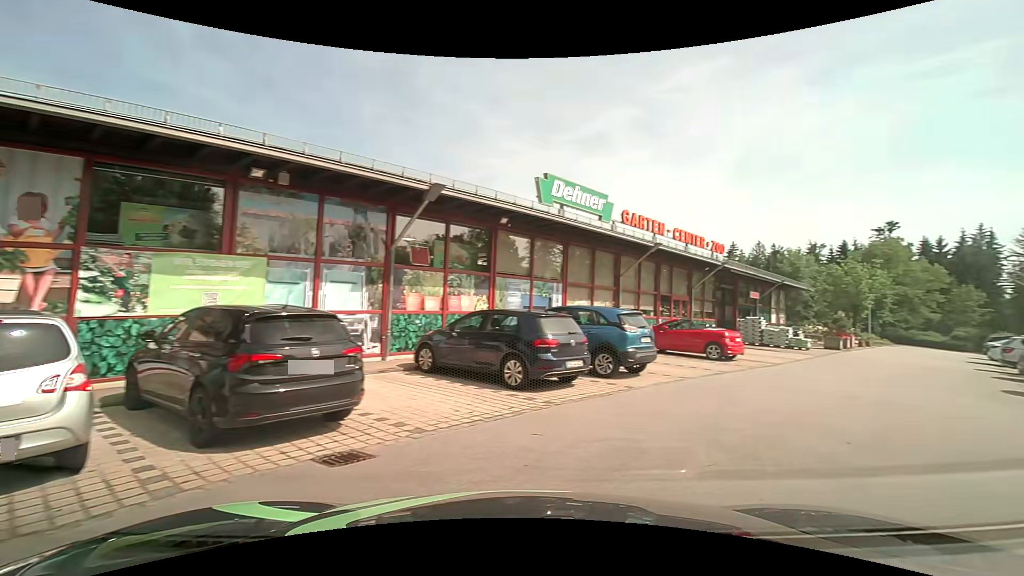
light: Day
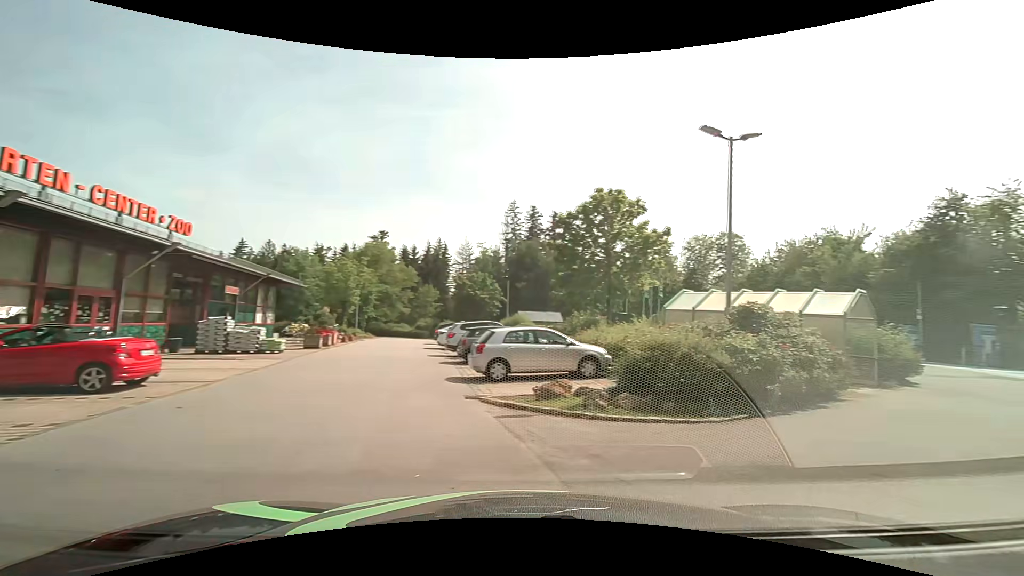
(+2.7, +5.5) m; +53°
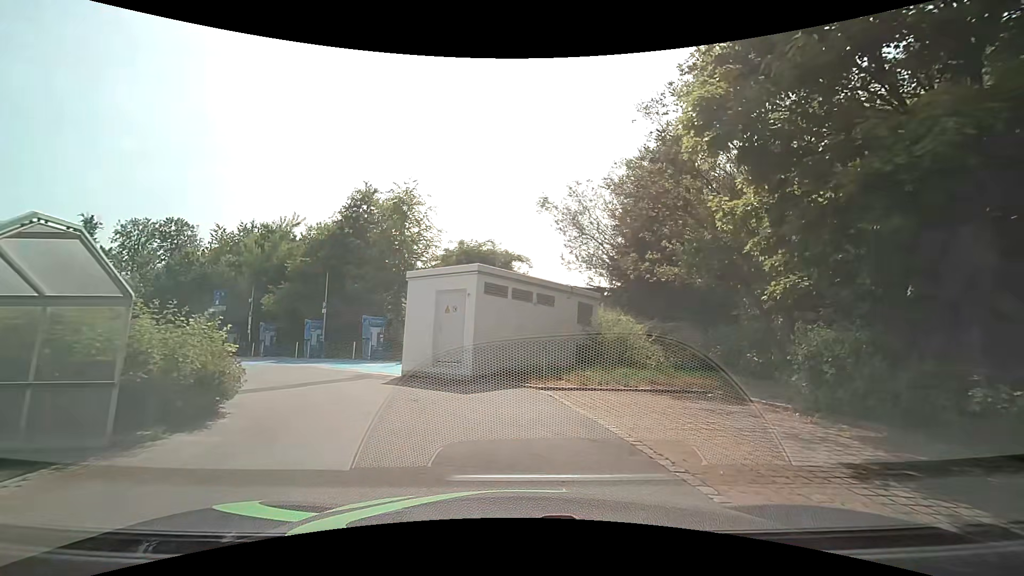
(+5.9, +7.7) m; +56°
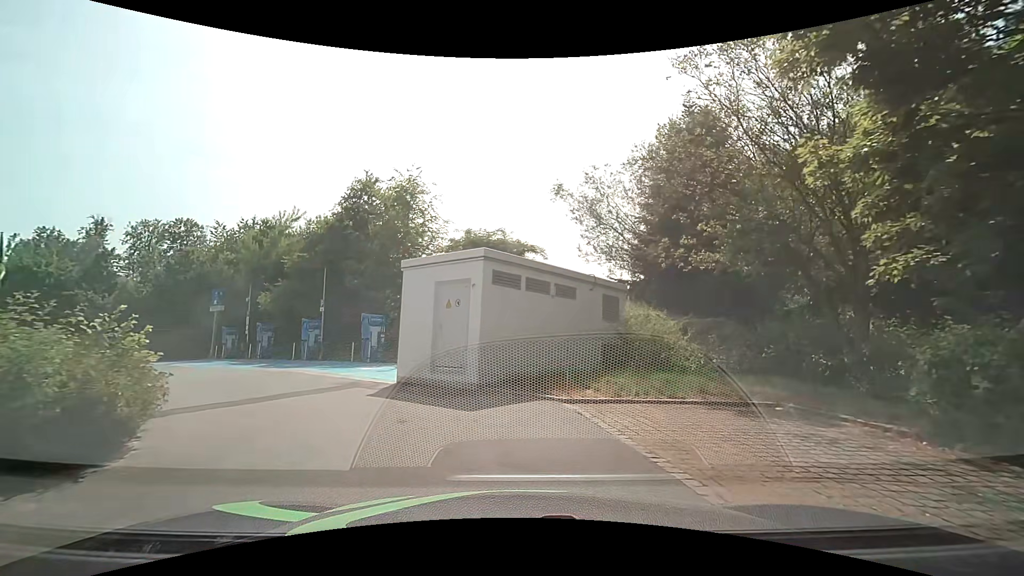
(0.0, +2.5) m; -2°
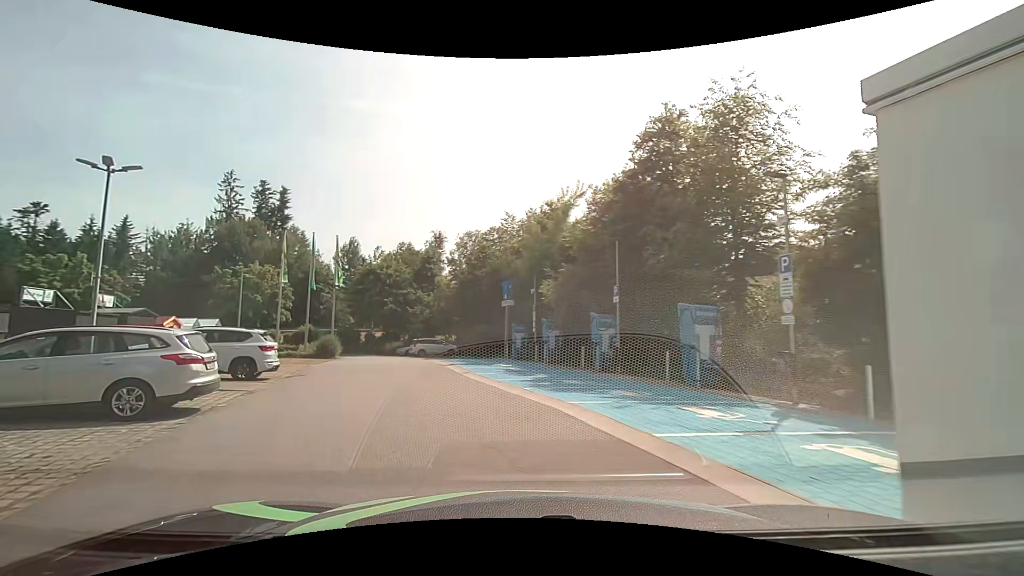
(-2.3, +9.6) m; -32°
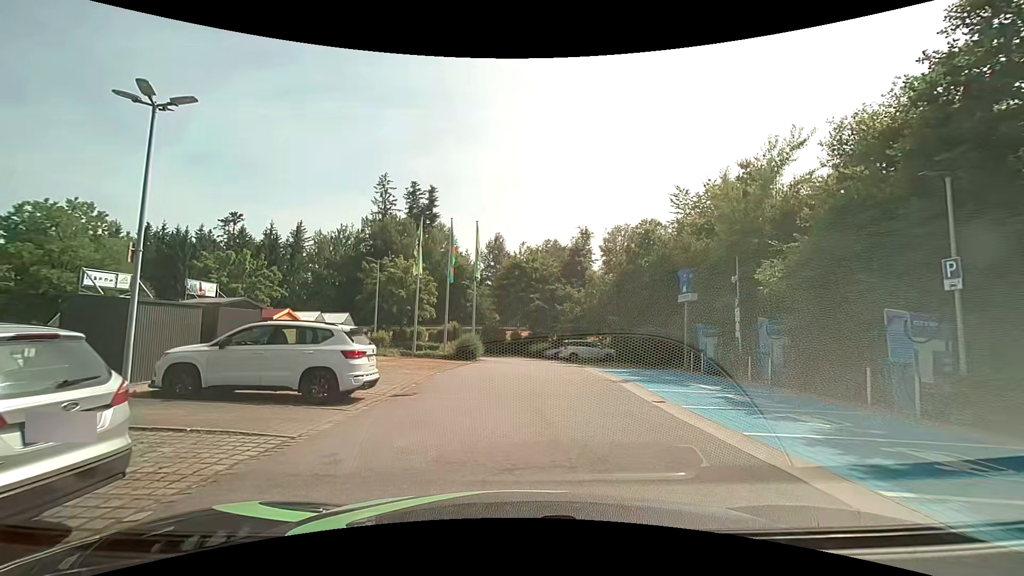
(-1.4, +6.7) m; -17°
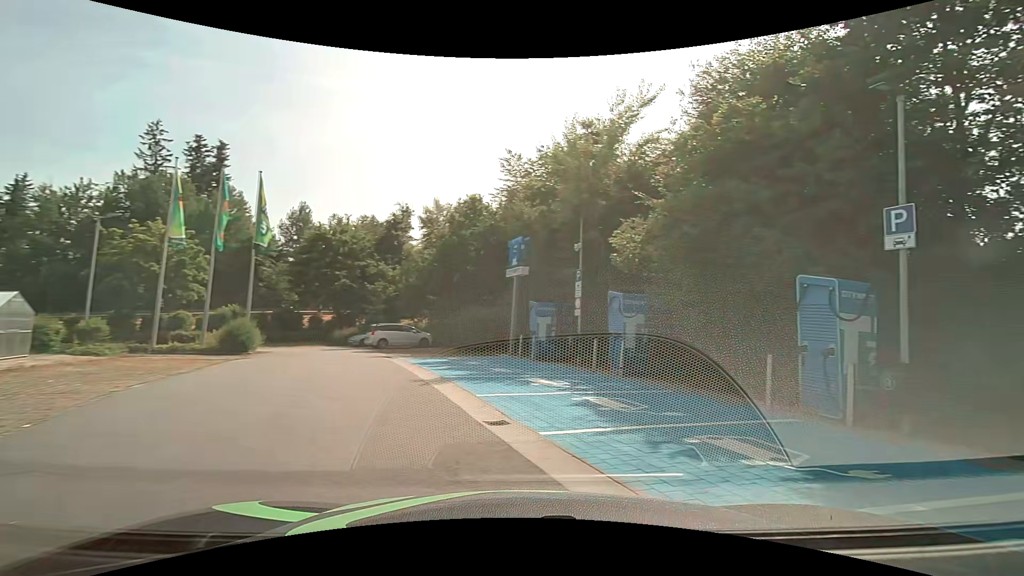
(+0.2, +5.1) m; +21°
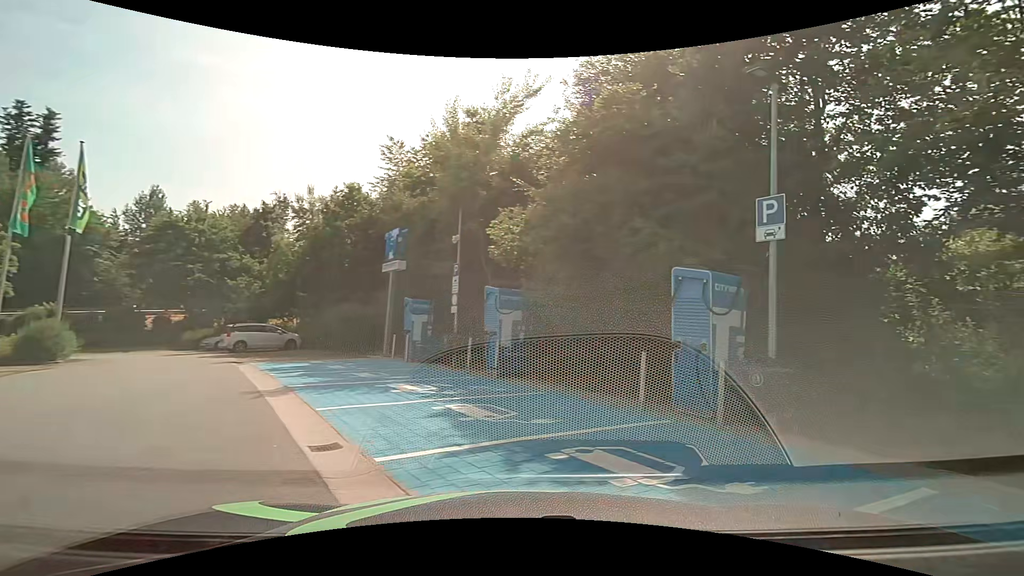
(+0.1, +1.2) m; +15°
